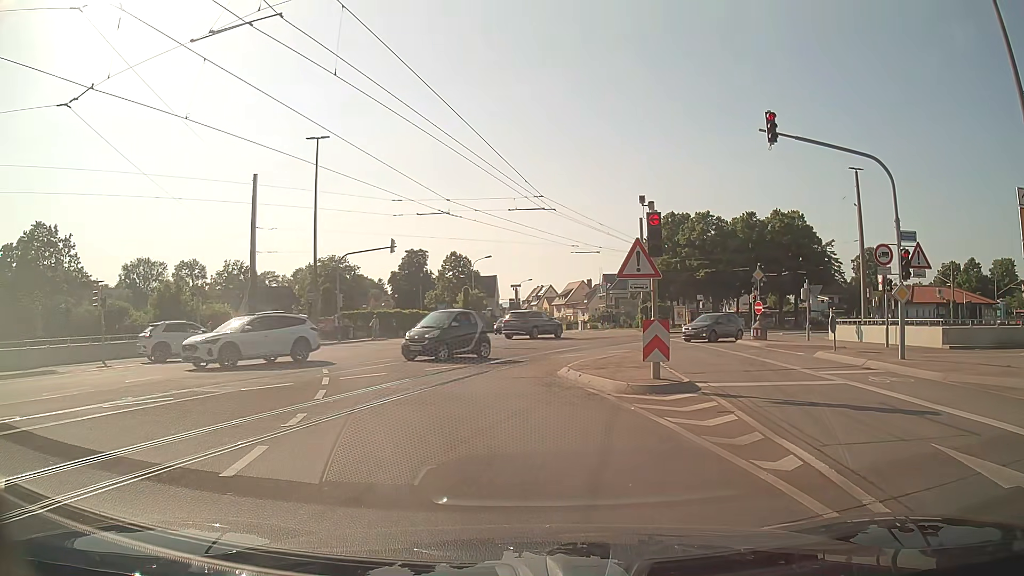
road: tertiary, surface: asphalt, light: Day
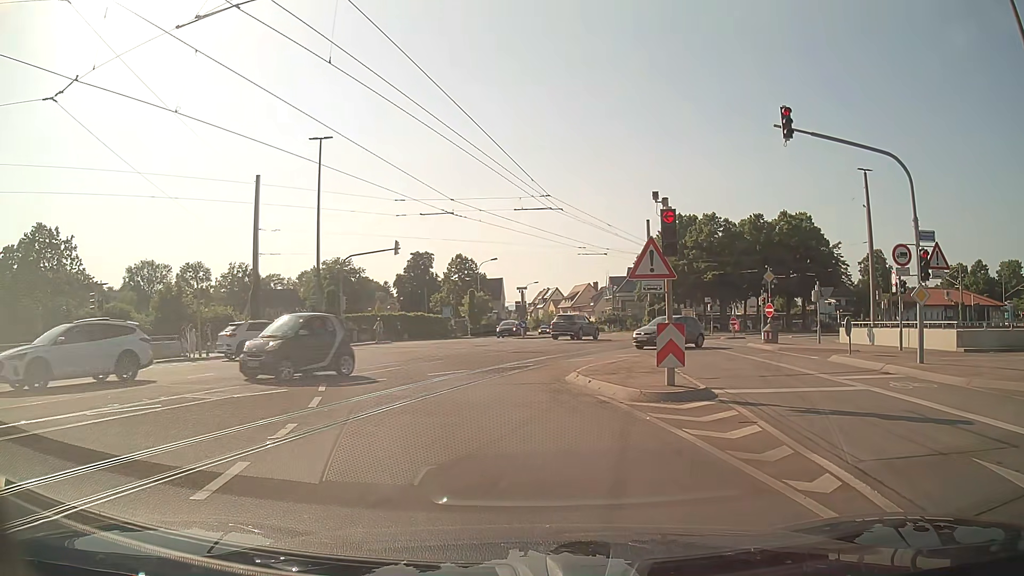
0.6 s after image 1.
(0.0, +0.6) m; 0°
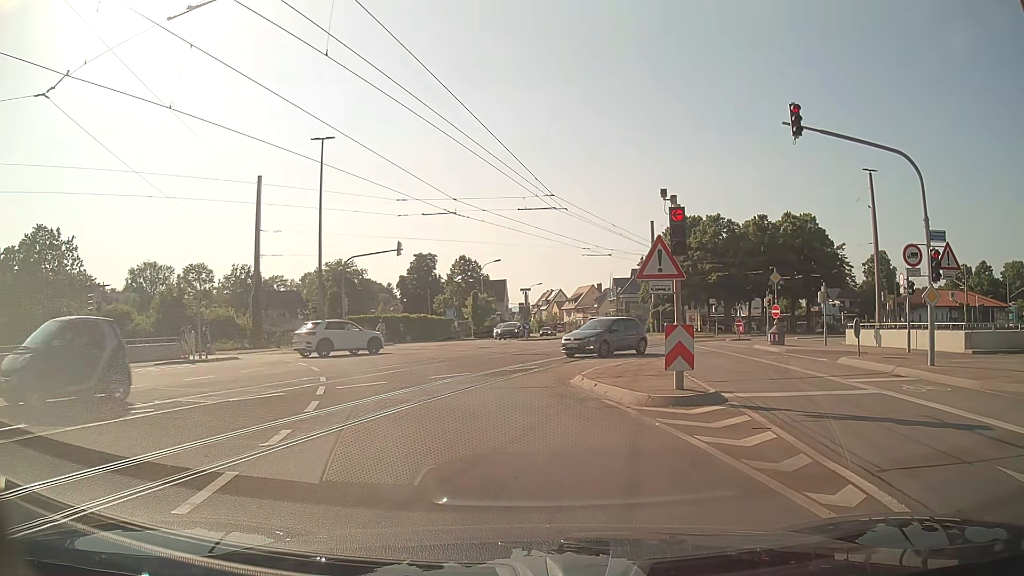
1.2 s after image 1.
(0.0, +0.3) m; 0°
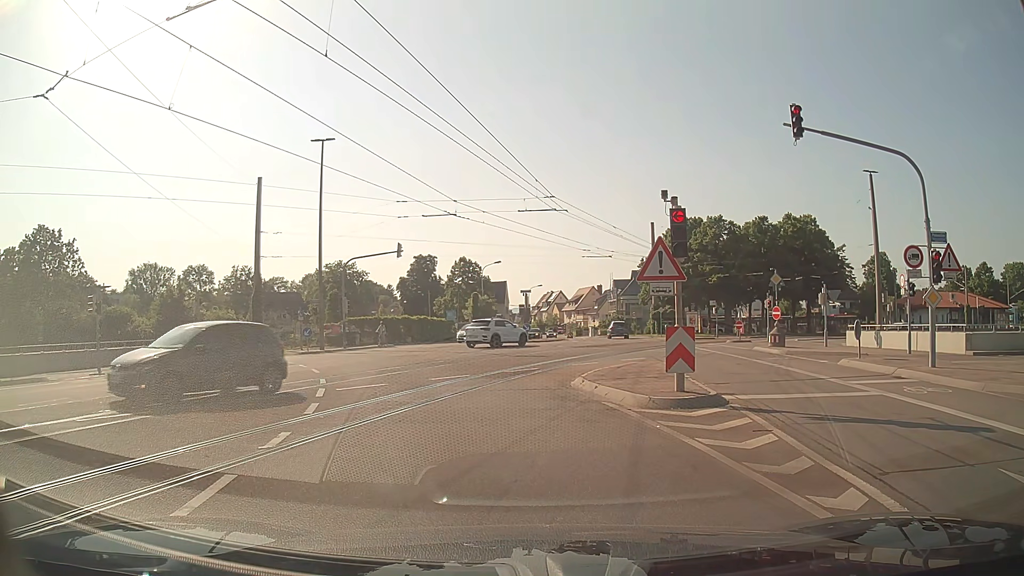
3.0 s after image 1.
(0.0, +0.1) m; 0°
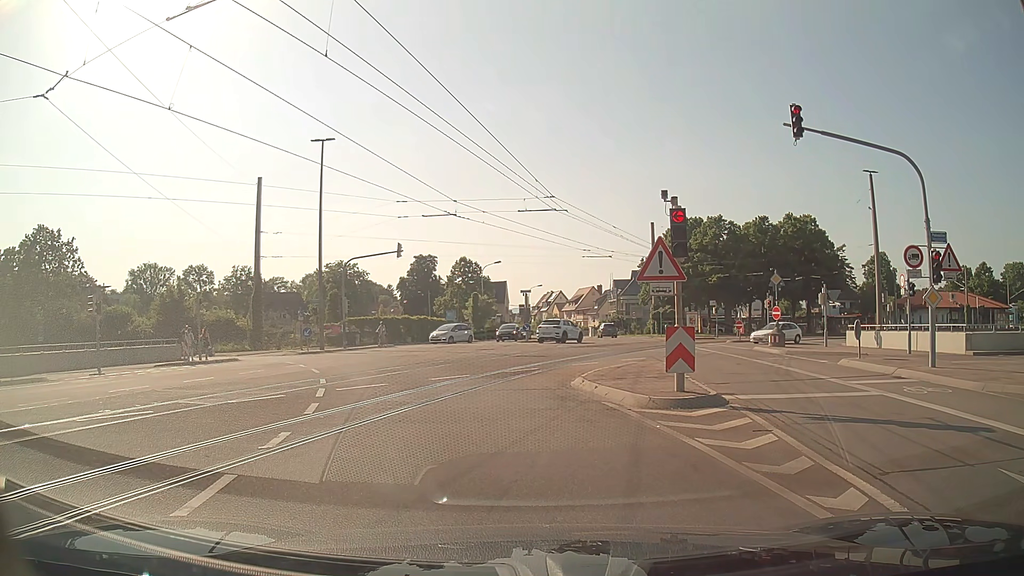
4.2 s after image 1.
(0.0, 0.0) m; 0°
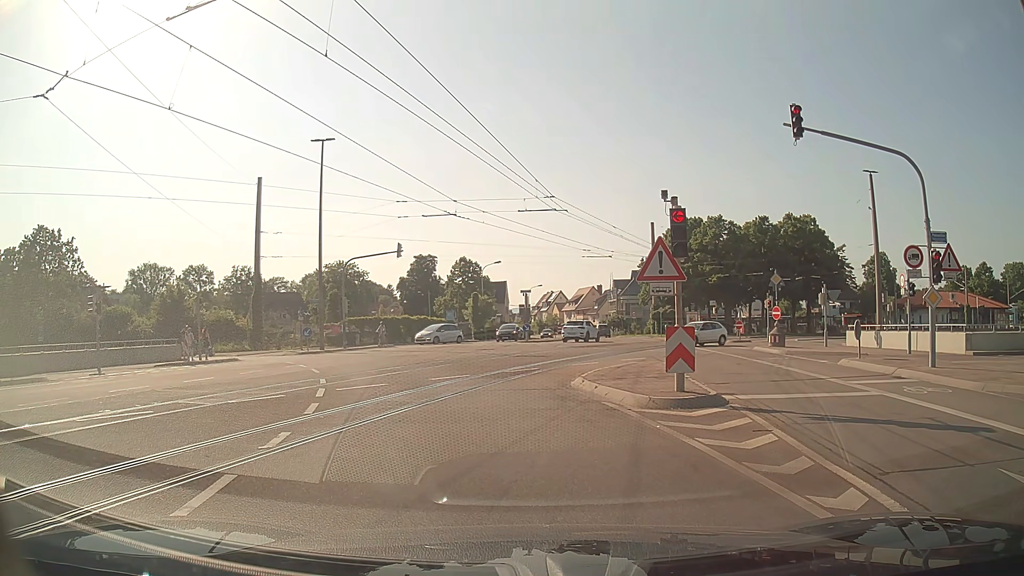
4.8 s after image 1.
(0.0, 0.0) m; 0°
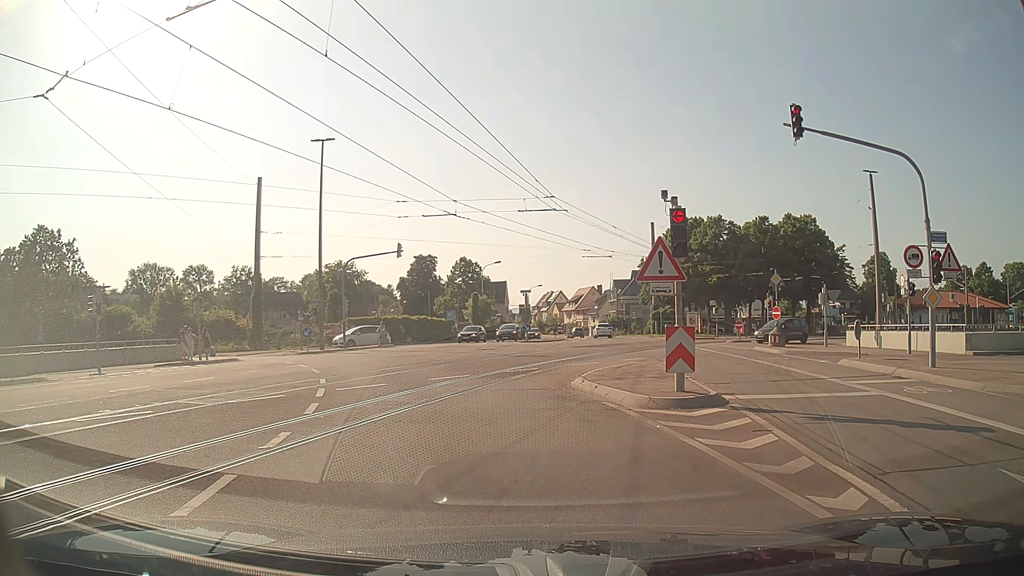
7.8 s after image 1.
(0.0, 0.0) m; 0°
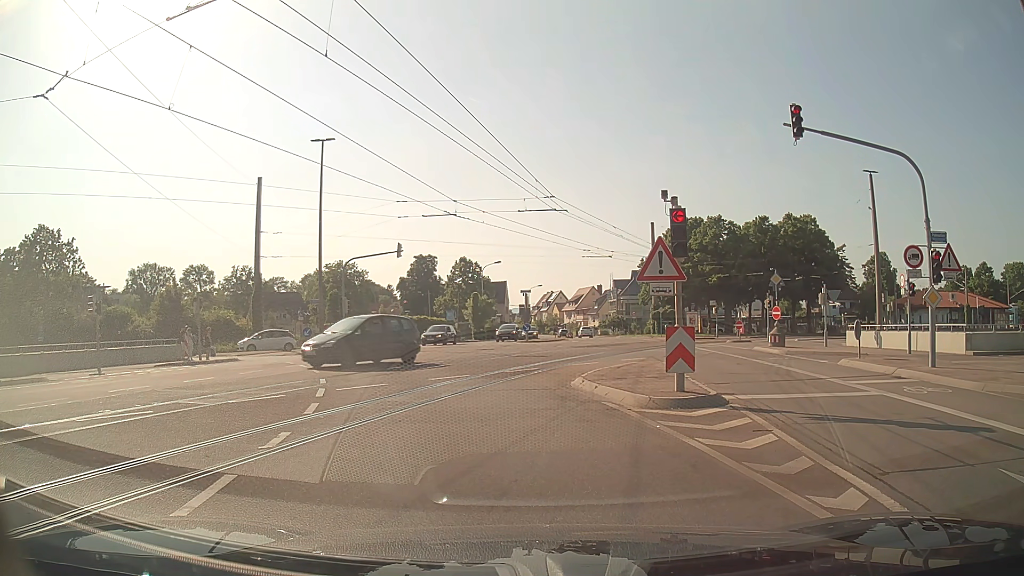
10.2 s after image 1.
(0.0, 0.0) m; 0°
(-1, +10) (-4, +19) (-10, +28) (-17, +35) (-26, +38) (-36, +39) (-46, +37) (-56, +35) (-66, +34) (-76, +32) m
